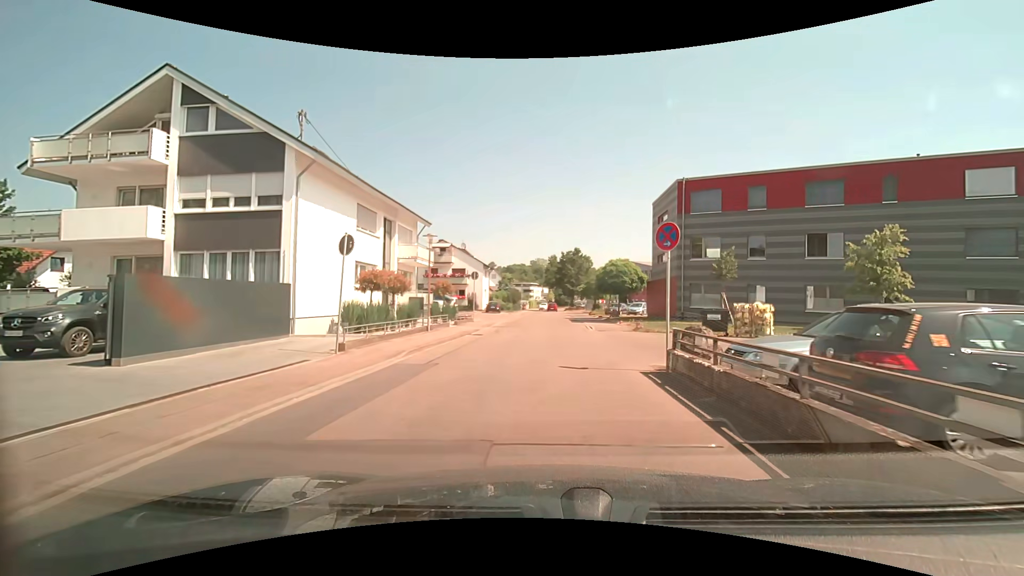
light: Day
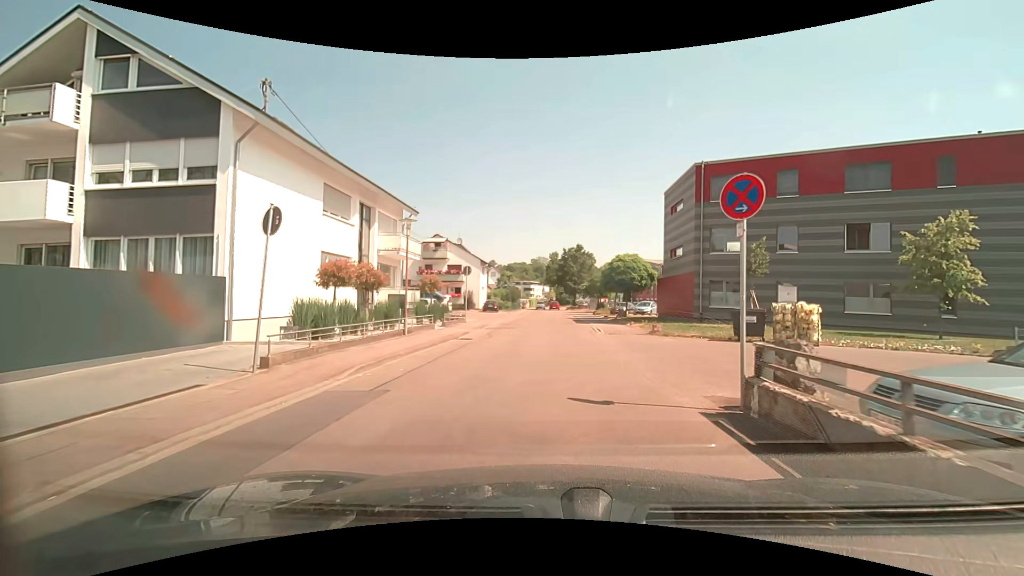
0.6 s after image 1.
(0.0, +3.6) m; -1°
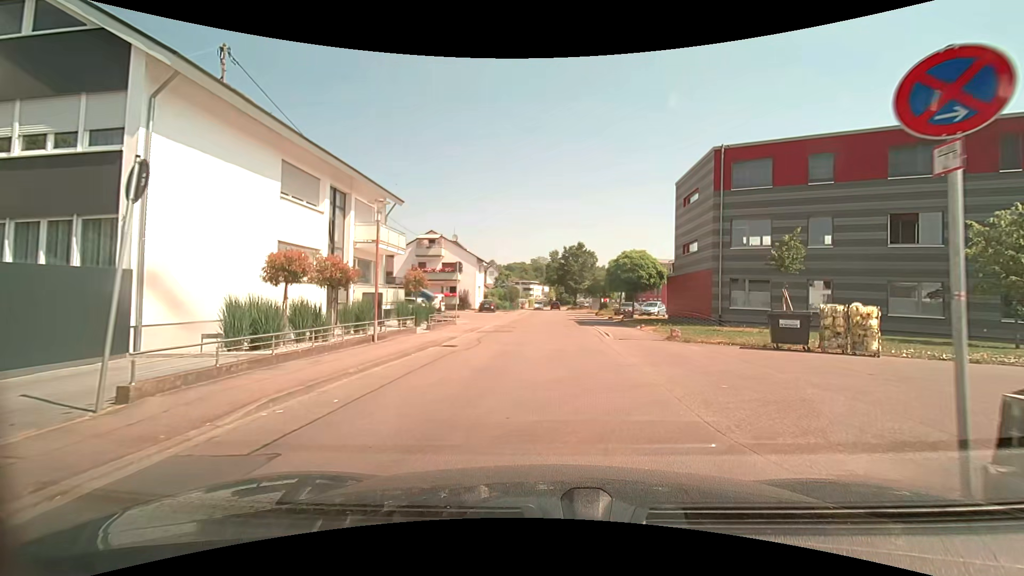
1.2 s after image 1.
(0.0, +3.1) m; 0°
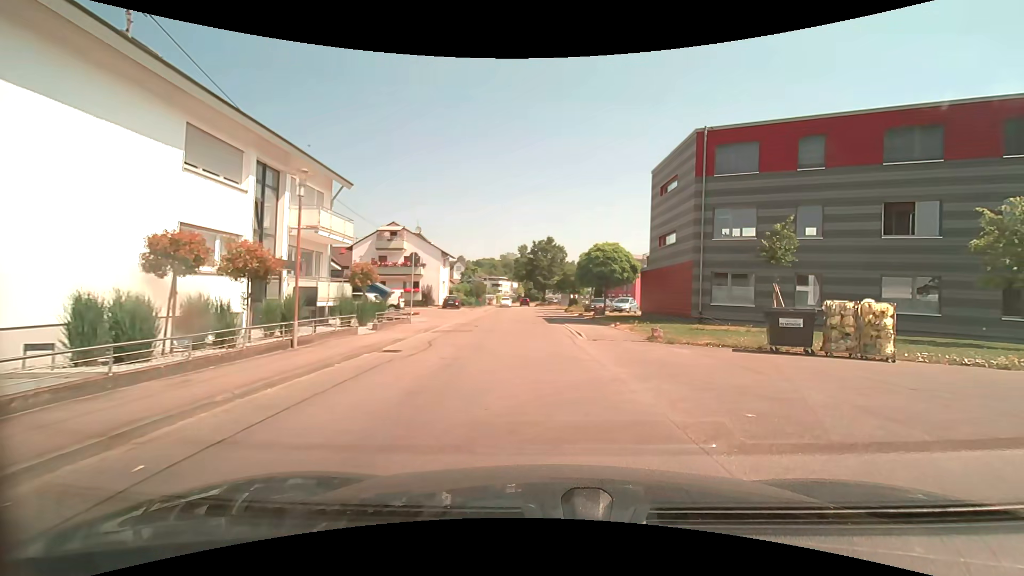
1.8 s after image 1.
(+0.1, +2.6) m; +5°
